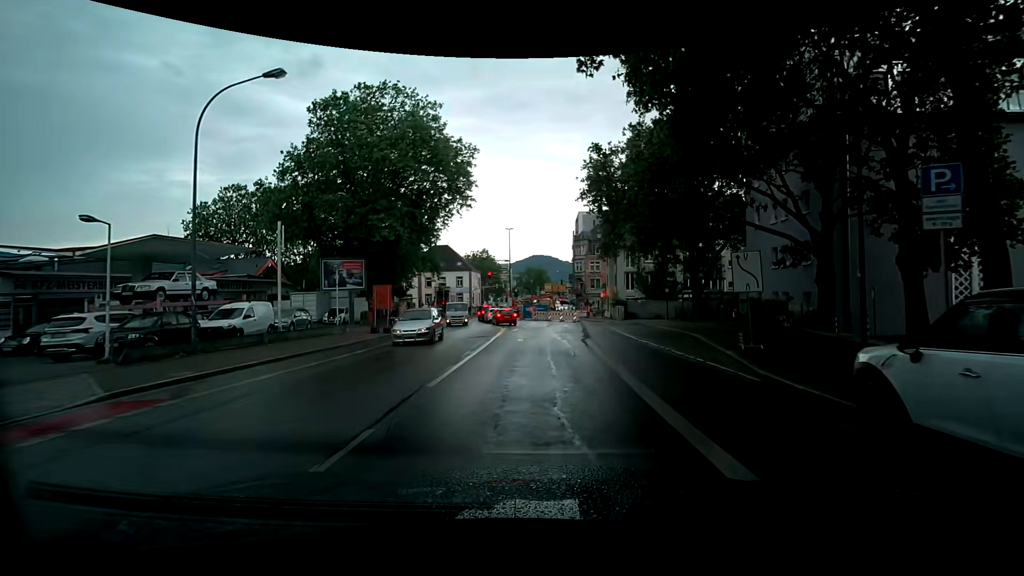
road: secondary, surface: asphalt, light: Day
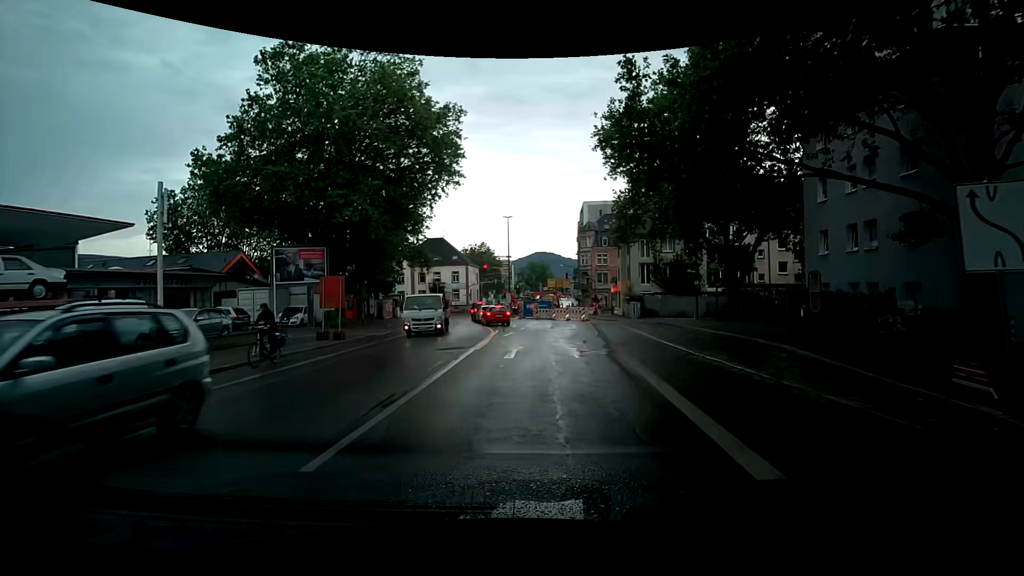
(-0.3, +8.2) m; -2°
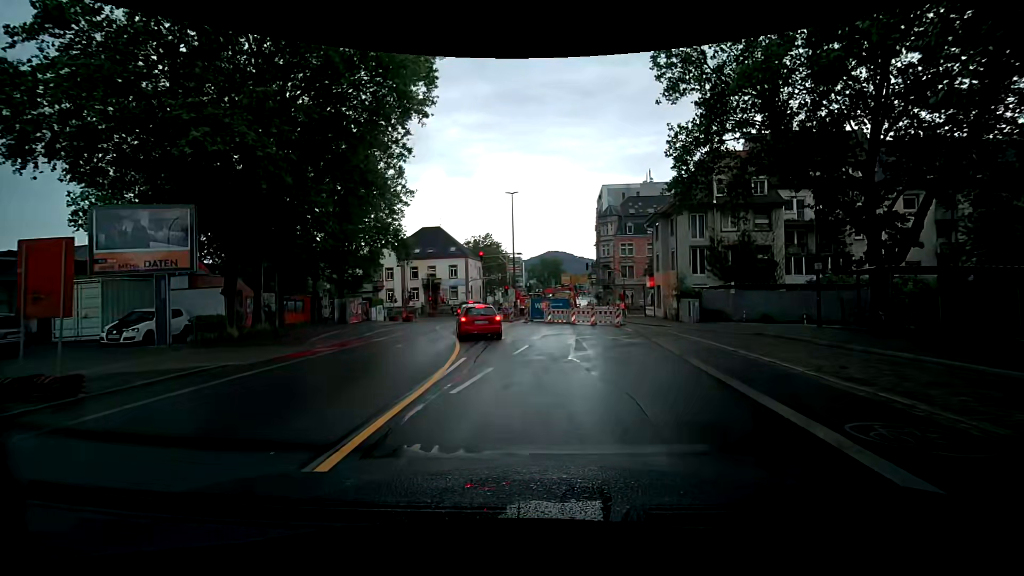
(-0.4, +14.9) m; -2°
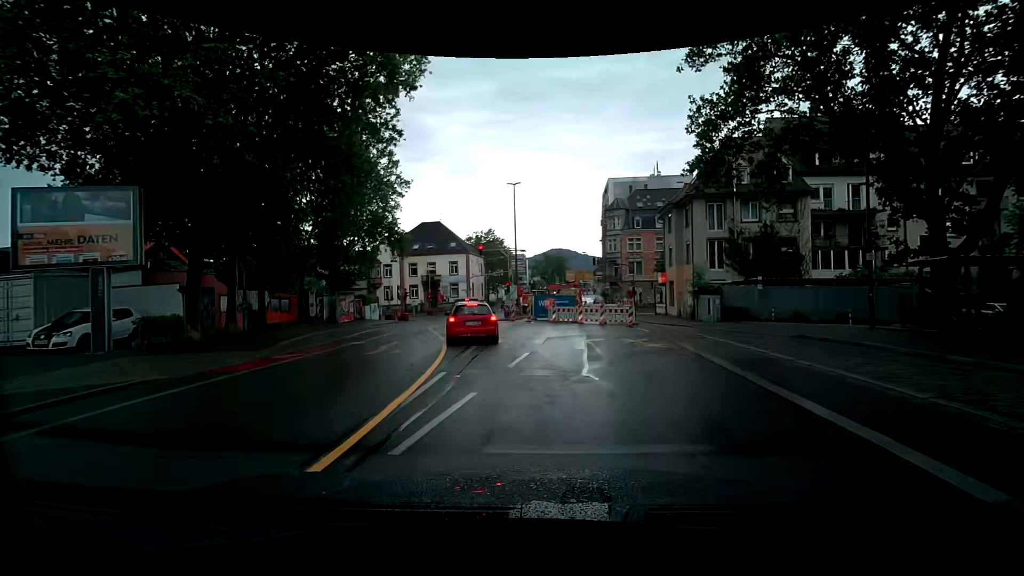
(0.0, +3.2) m; 0°
(-1, +10) (-1, +20) (-3, +30) (-5, +40) (-6, +49) (-6, +59) (-5, +69) (-1, +79) (+2, +88) (+4, +98) m
